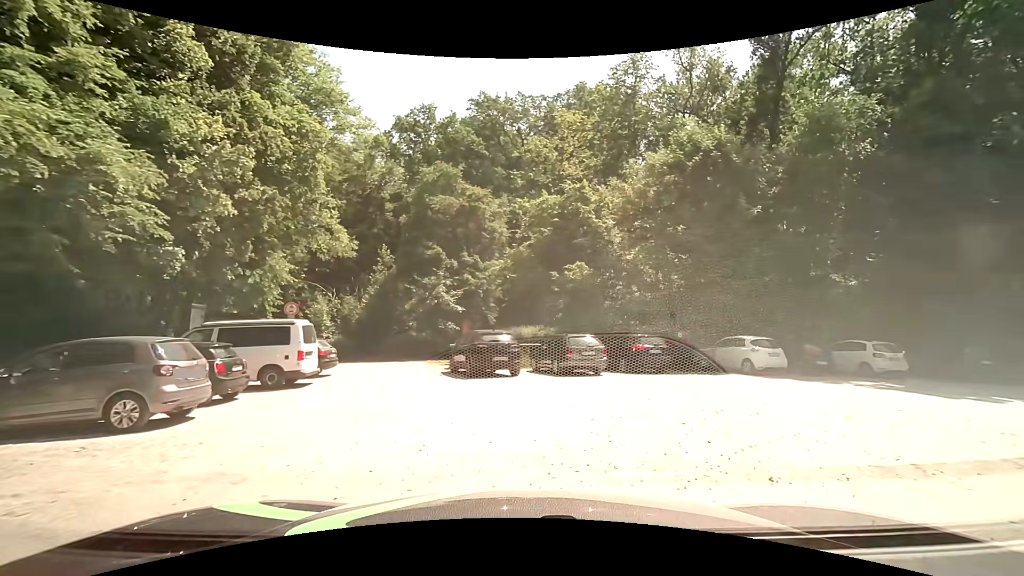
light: Day
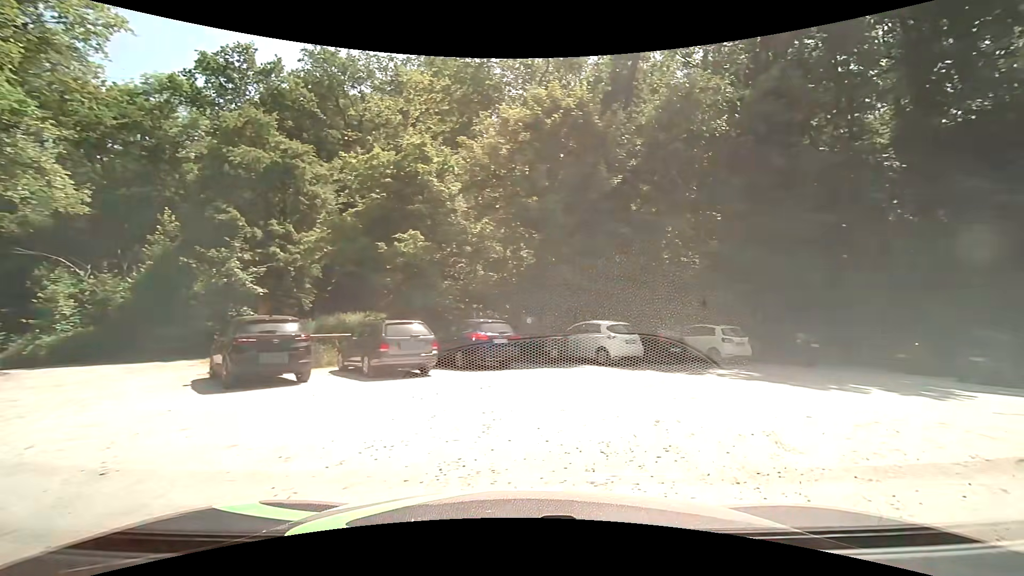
(+0.6, +4.7) m; +16°
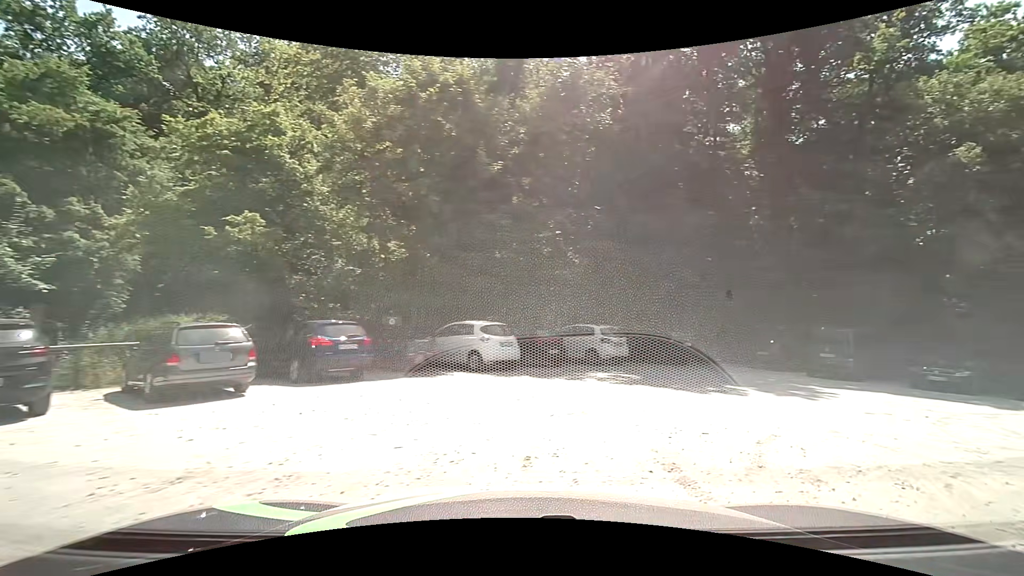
(+0.2, +2.3) m; +12°
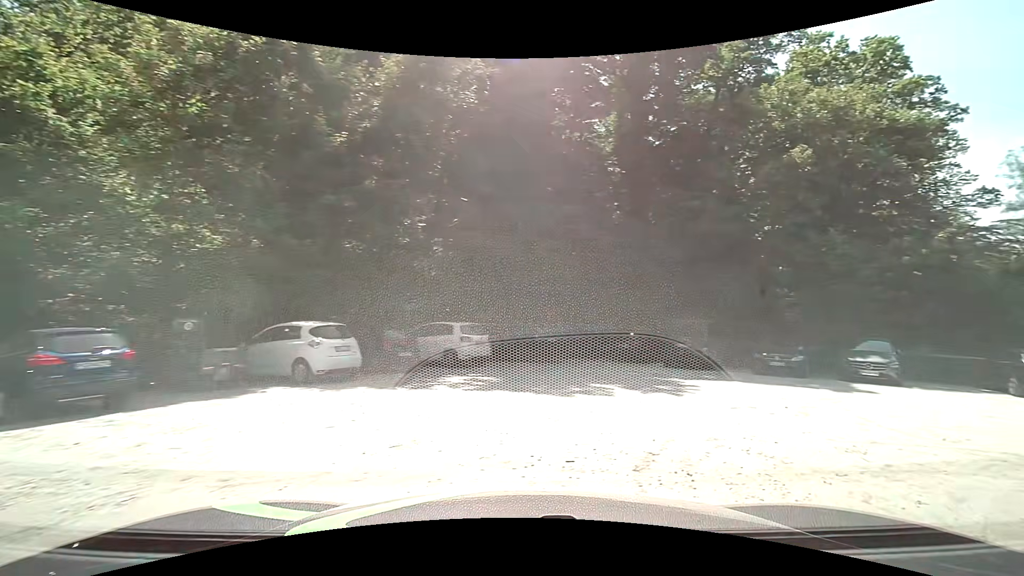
(+0.3, +2.2) m; +15°
